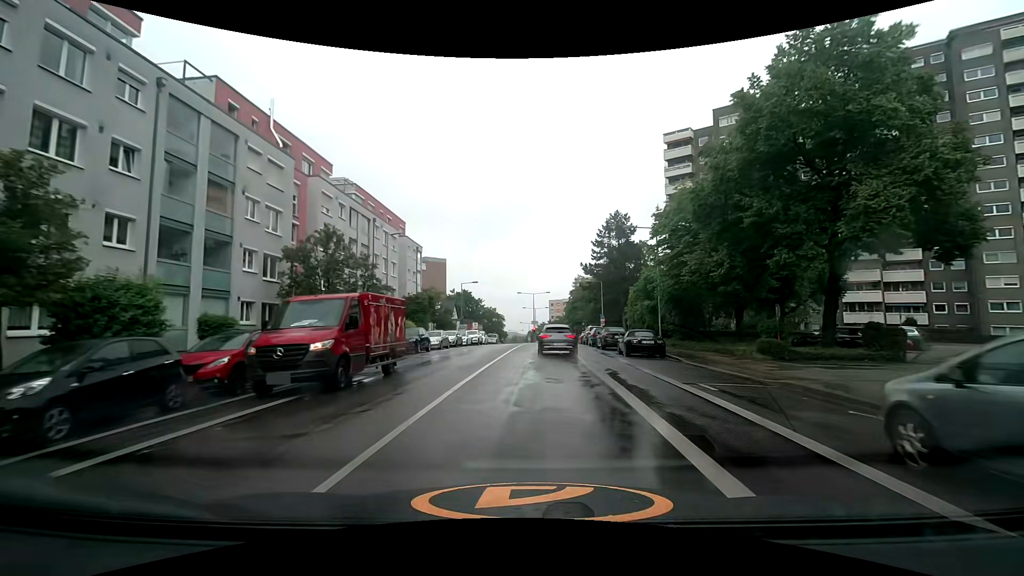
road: secondary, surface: asphalt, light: Day
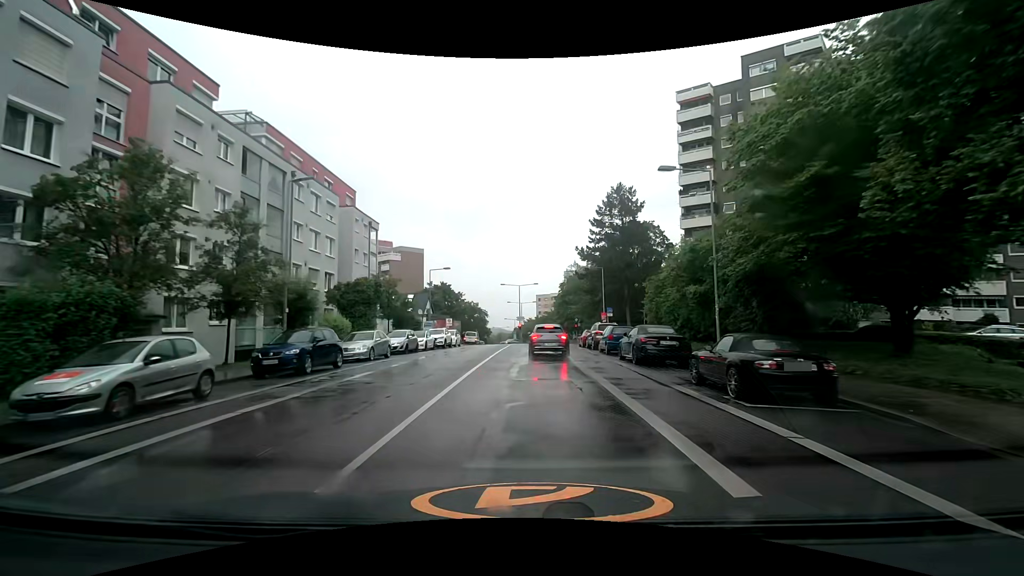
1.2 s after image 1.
(+0.2, +13.1) m; +1°
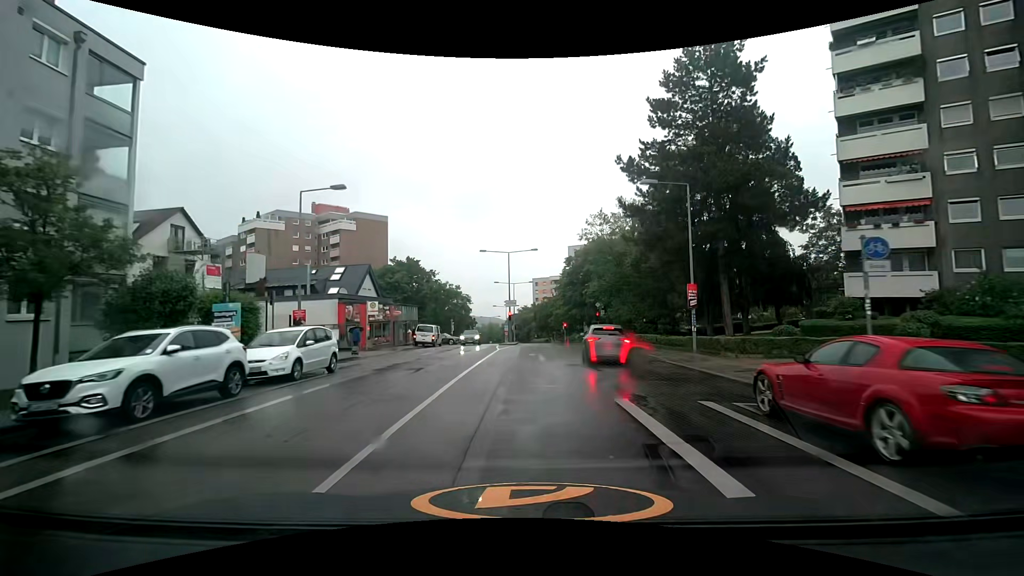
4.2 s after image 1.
(+0.3, +30.6) m; 0°
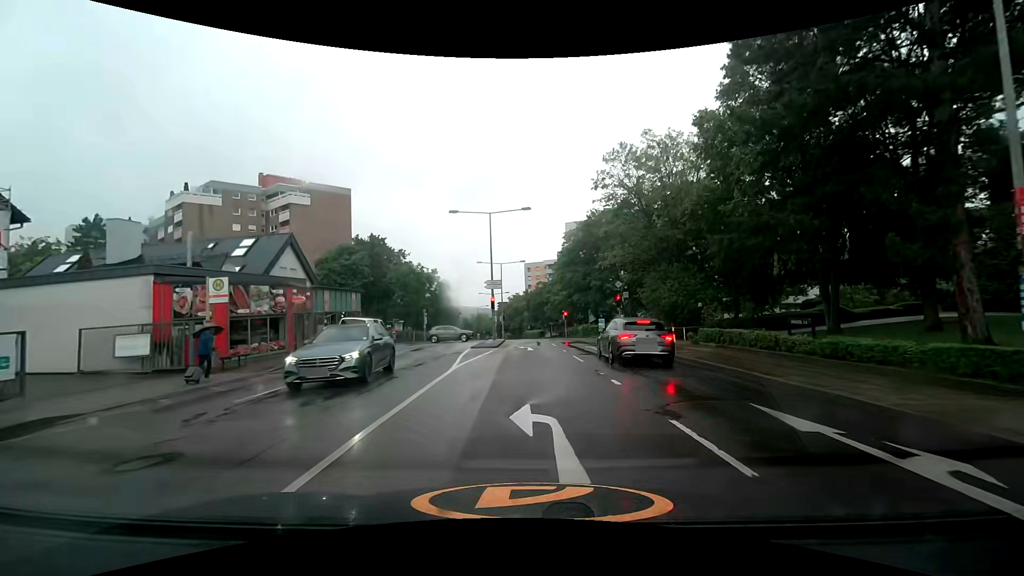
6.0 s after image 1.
(+0.2, +16.4) m; +2°
